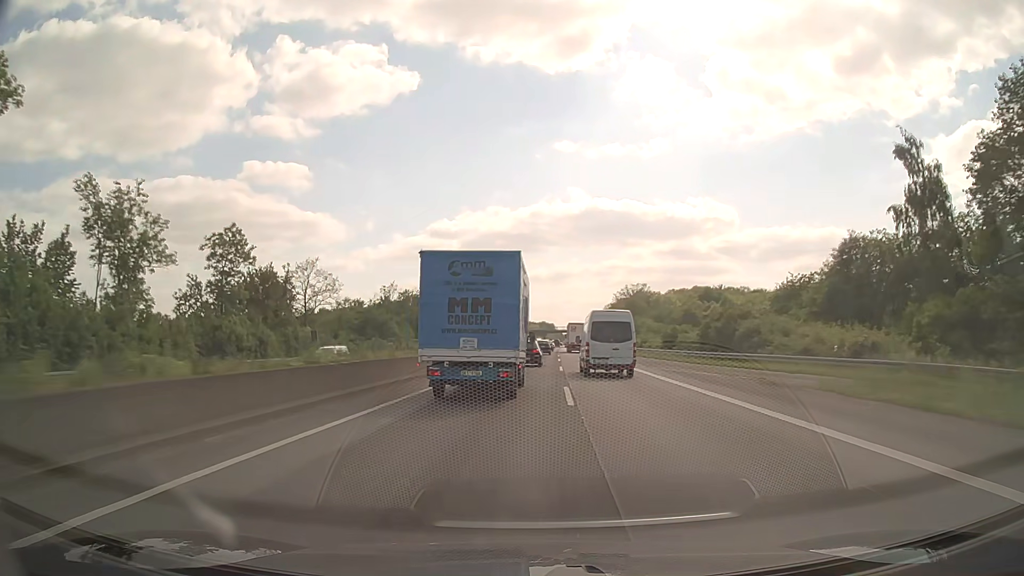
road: motorway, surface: asphalt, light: Day
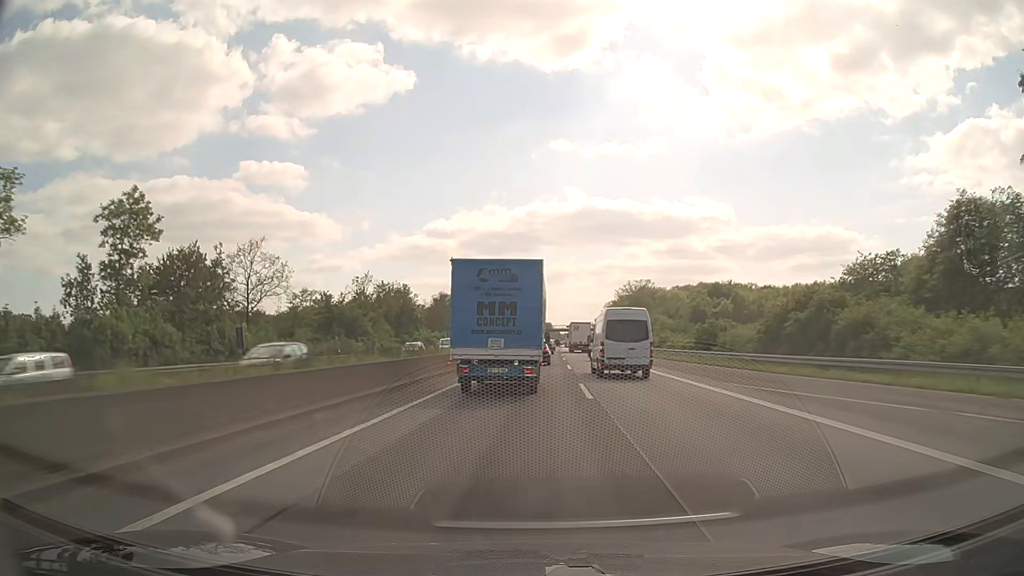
(0.0, +16.4) m; 0°
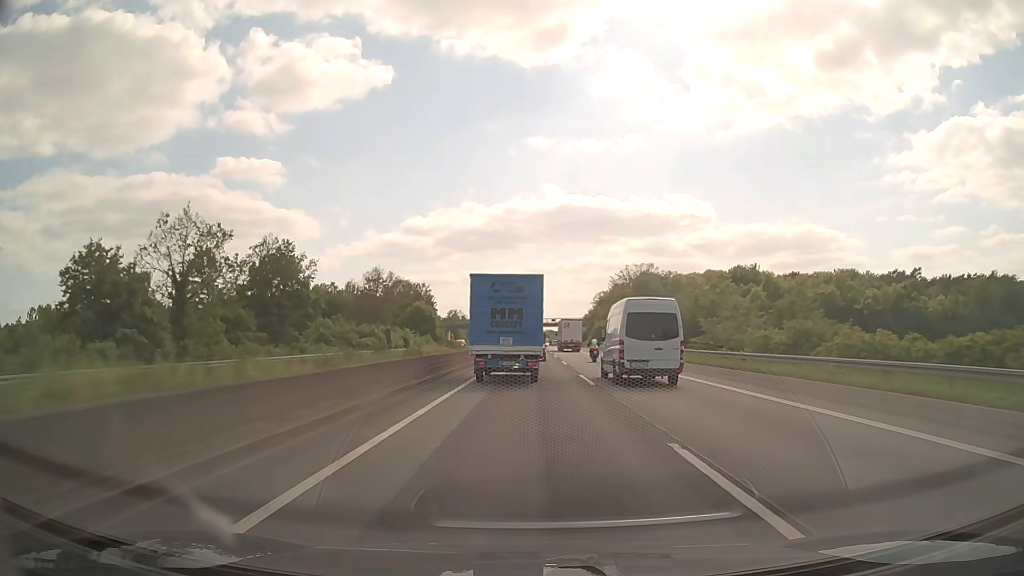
(+1.0, +49.8) m; +2°
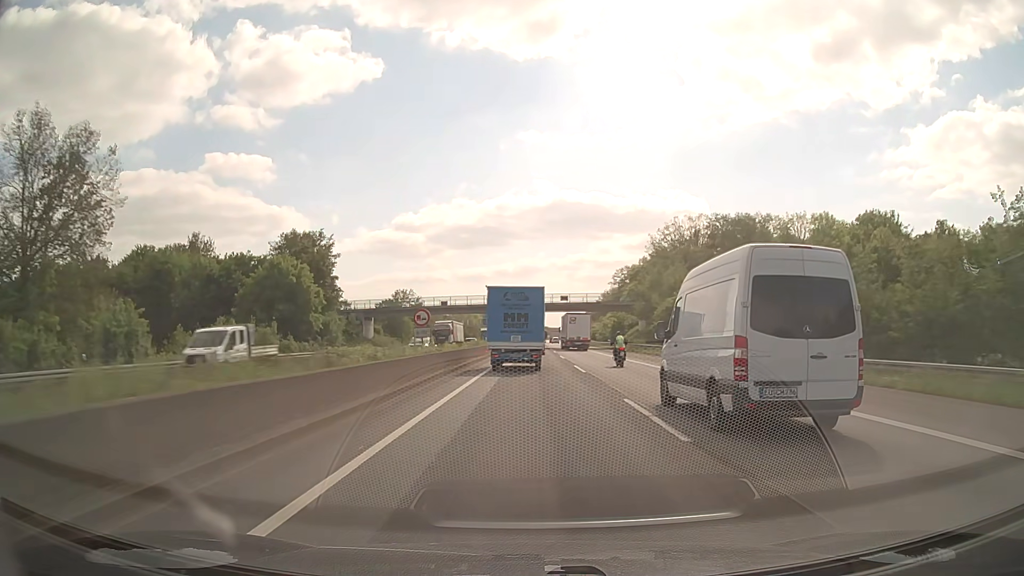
(+0.6, +83.9) m; +1°
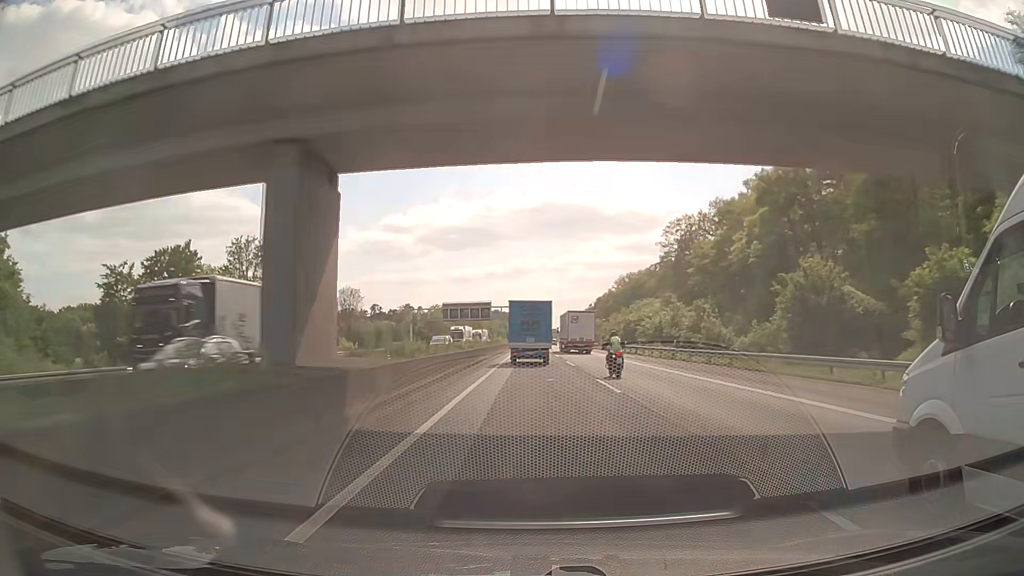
(+0.4, +81.4) m; +1°
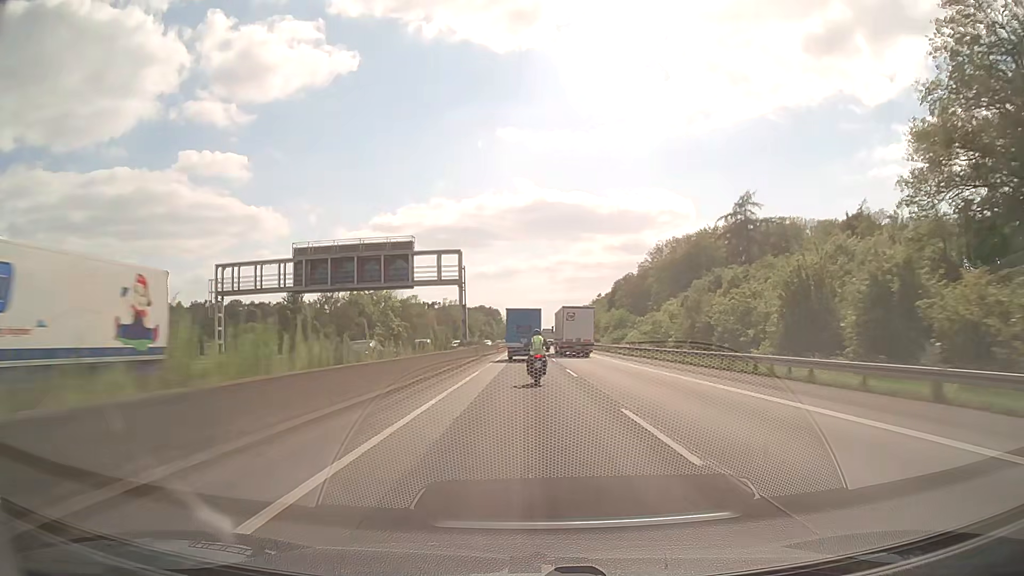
(+0.7, +82.1) m; +1°
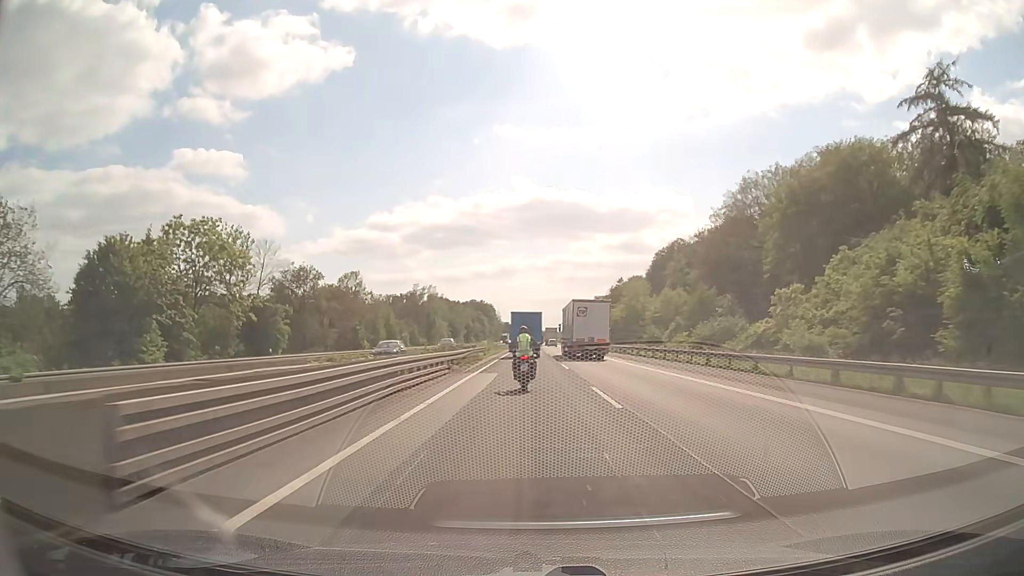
(0.0, +65.9) m; 0°
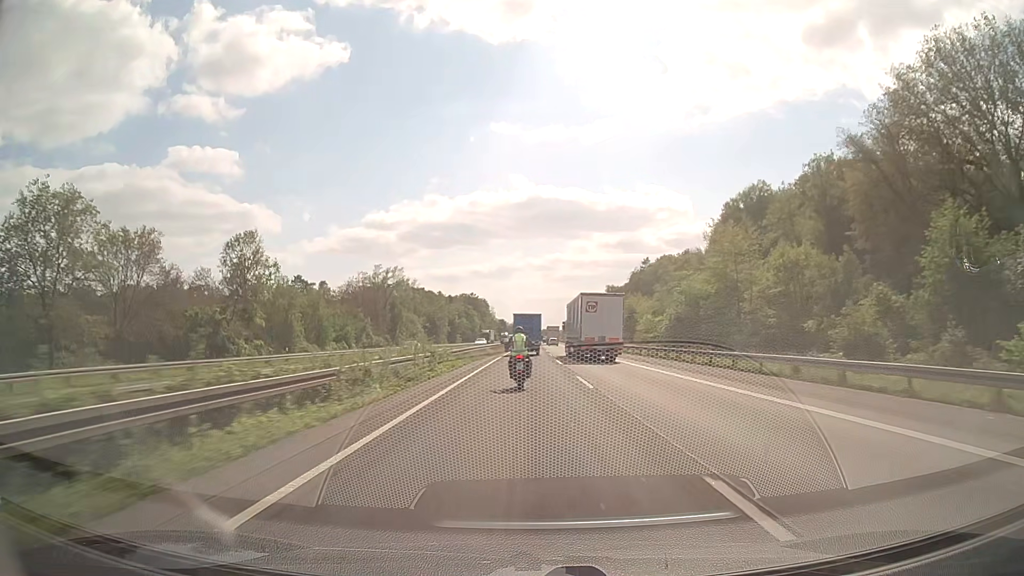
(+0.1, +48.7) m; 0°
(0, +10) (0, +20) (0, +30) (0, +40) (0, +50) (0, +60) (0, +70) (0, +80) (0, +90) (+1, +100) m
